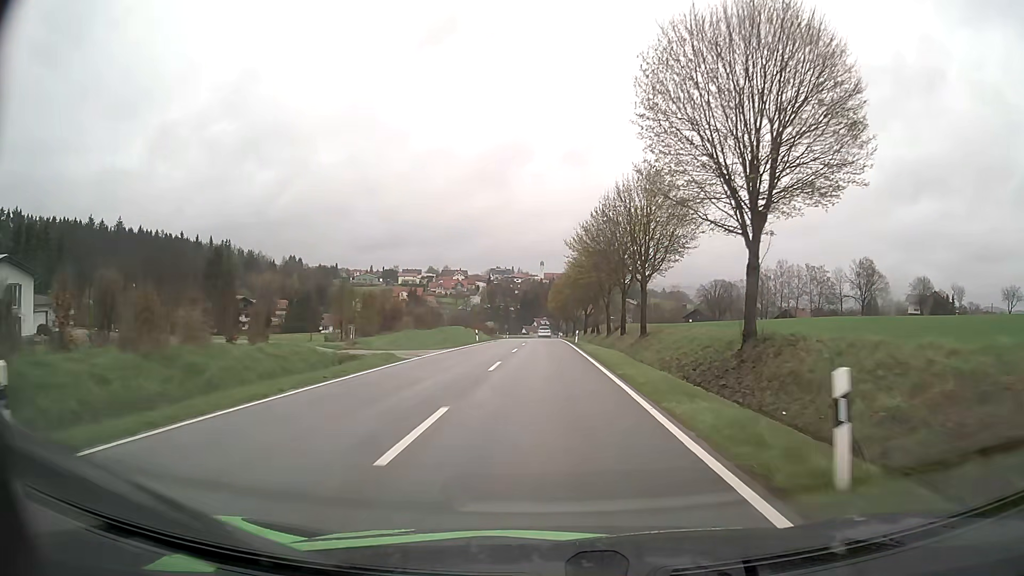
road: tertiary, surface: asphalt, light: Day
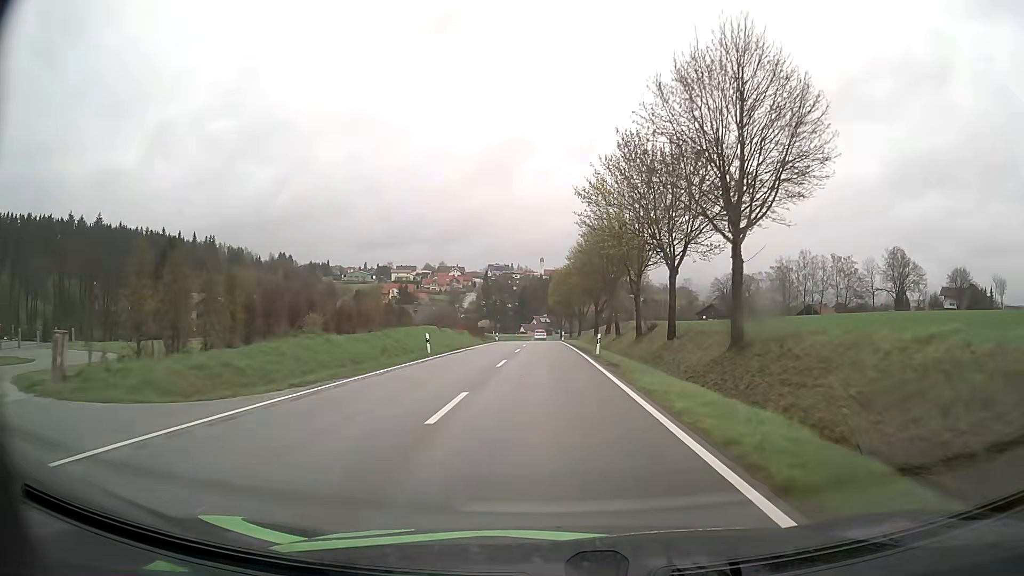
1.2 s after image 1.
(-0.1, +22.1) m; 0°
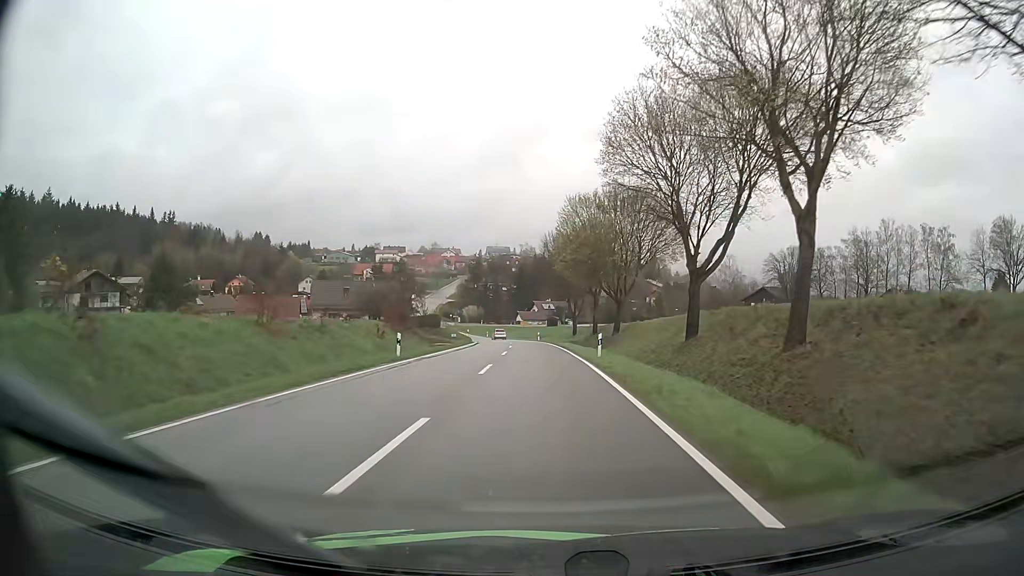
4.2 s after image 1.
(-0.1, +53.7) m; 0°
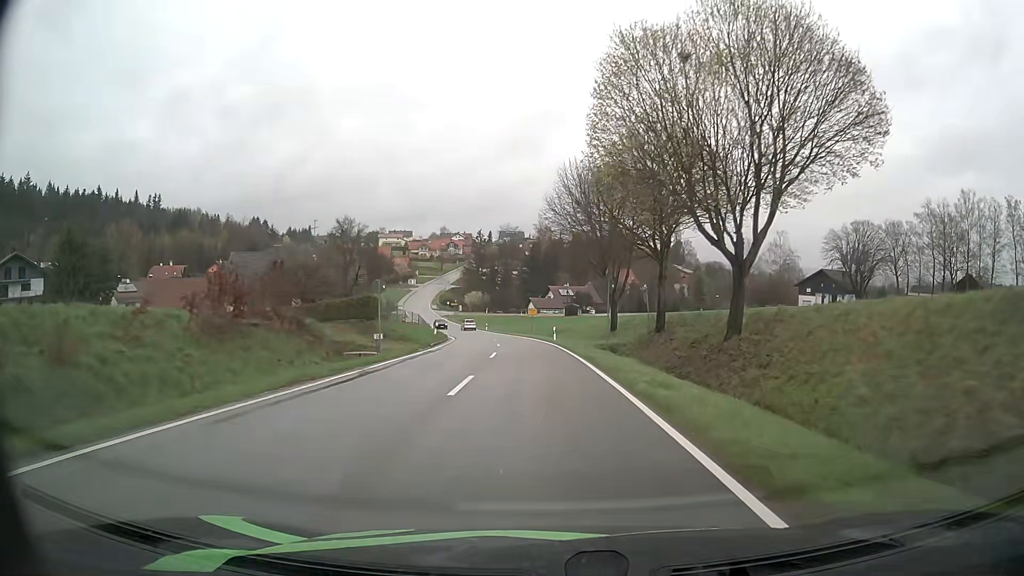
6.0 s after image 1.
(-0.3, +30.2) m; -1°
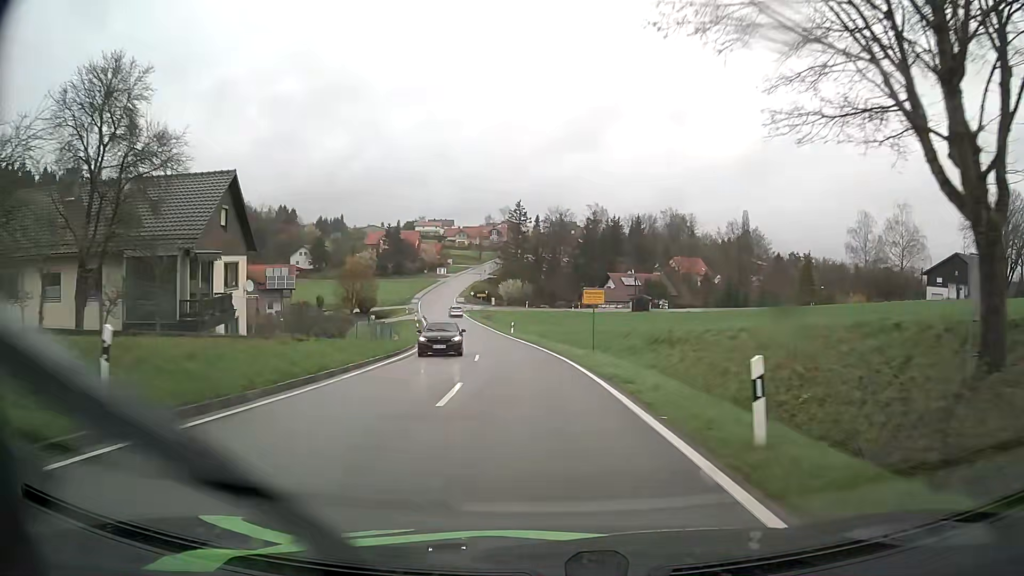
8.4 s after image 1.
(-1.0, +38.0) m; -4°
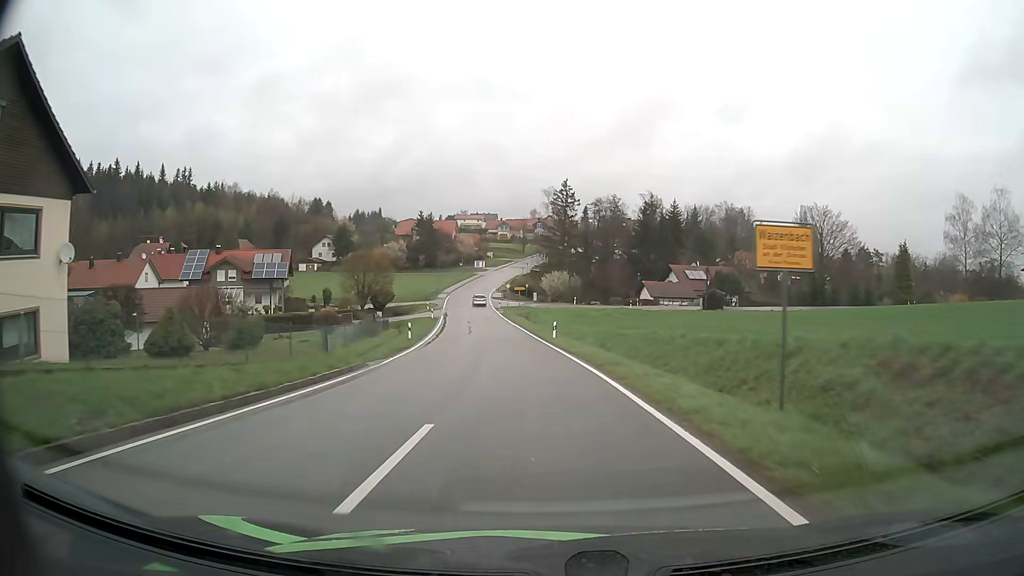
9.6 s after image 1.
(-0.8, +18.9) m; -4°
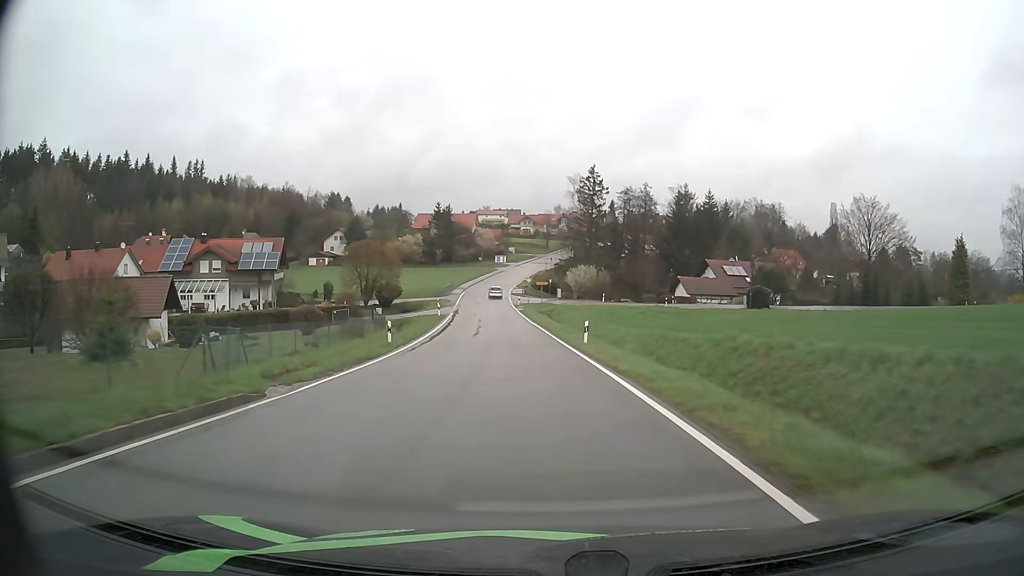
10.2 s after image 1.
(-0.2, +9.6) m; -2°
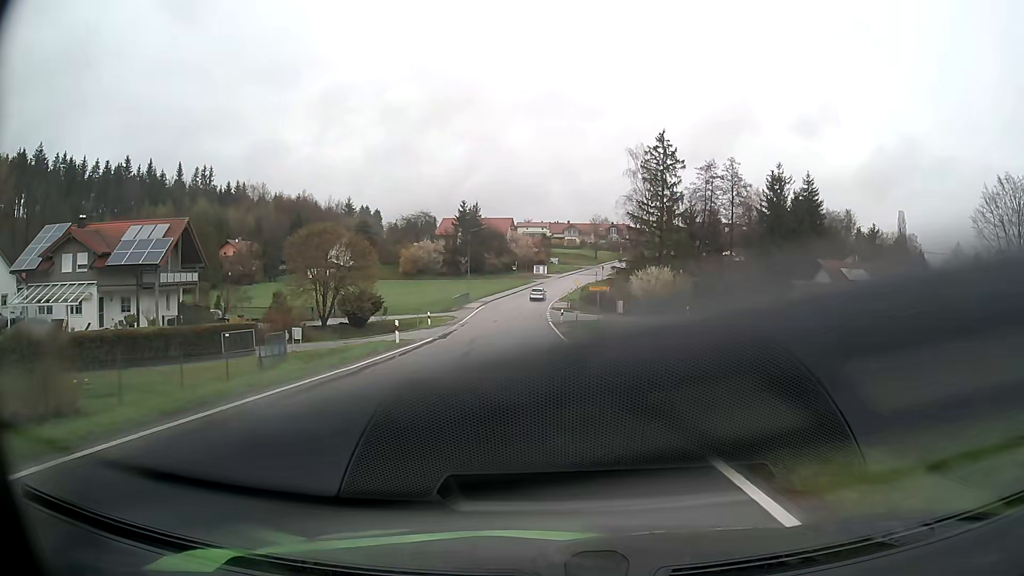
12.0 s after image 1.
(-1.0, +29.1) m; -4°
(0, +10) (0, +20) (-1, +30) (-1, +40) (-1, +50) (-2, +60) (-2, +70) (-2, +80) (-1, +90) (0, +100) m
